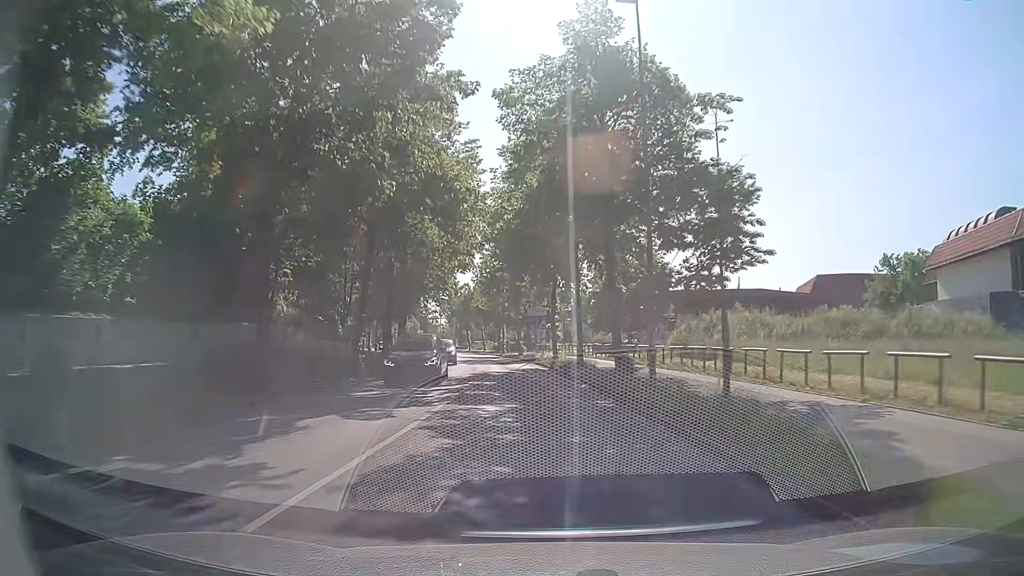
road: tertiary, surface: asphalt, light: Day
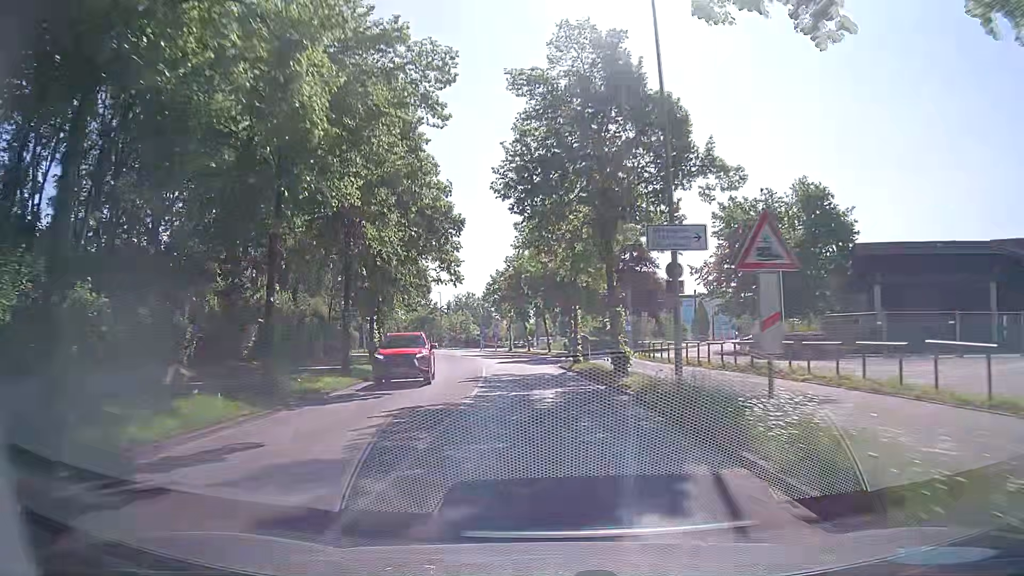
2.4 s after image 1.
(-1.8, +34.4) m; -7°
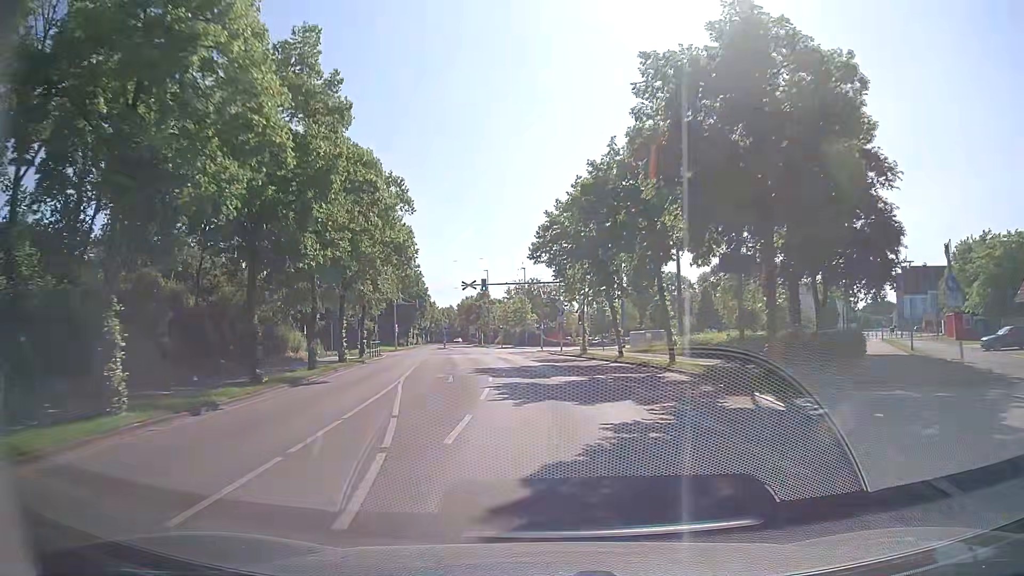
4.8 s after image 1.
(-1.7, +34.5) m; -6°
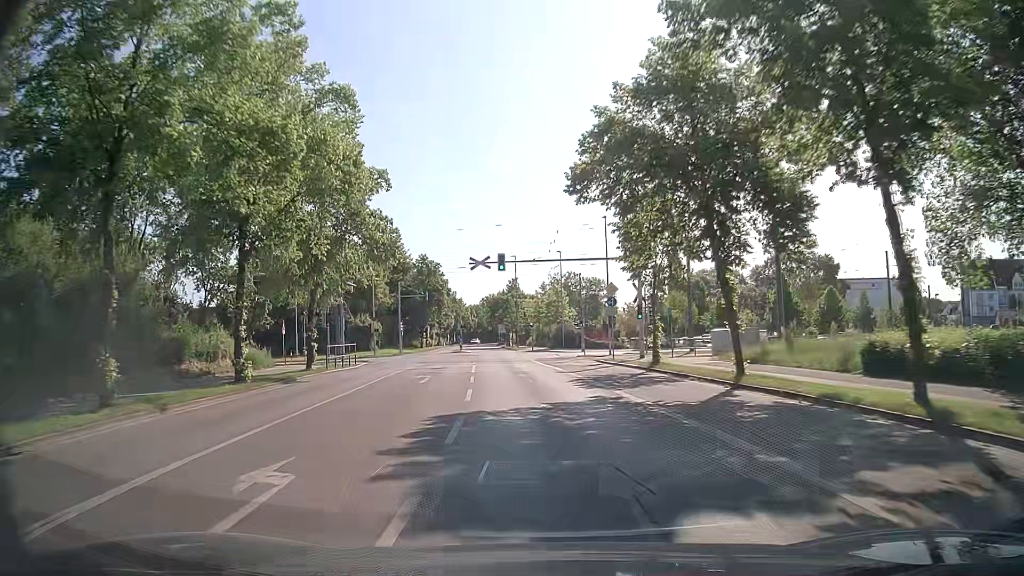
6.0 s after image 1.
(-0.5, +17.6) m; -3°
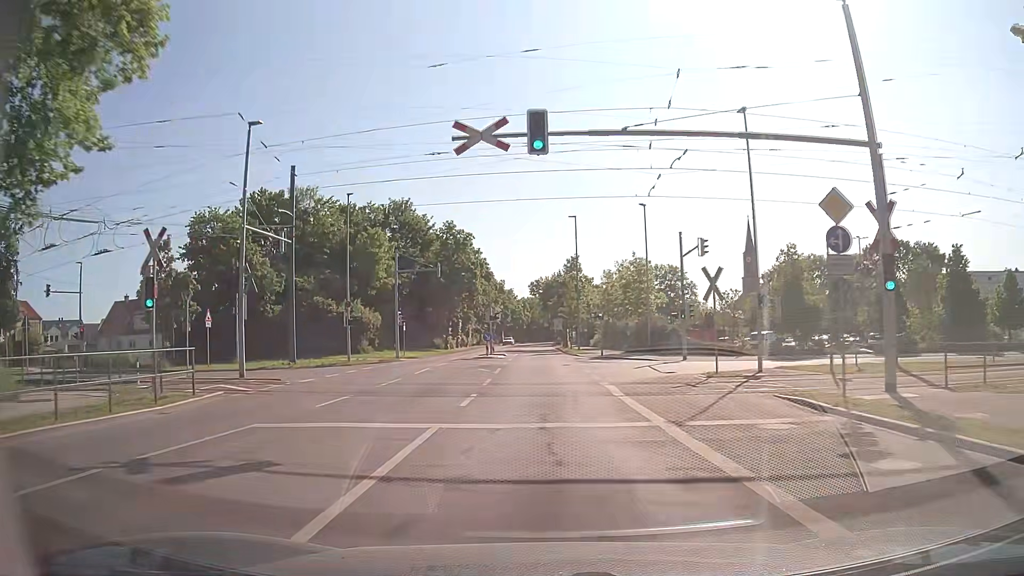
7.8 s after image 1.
(-1.0, +25.2) m; -5°
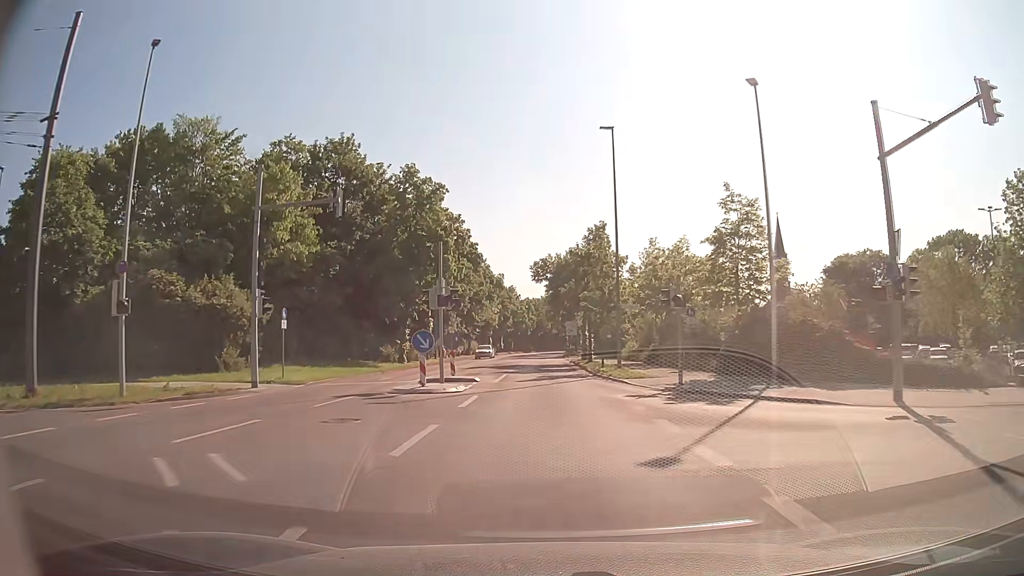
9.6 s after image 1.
(-0.2, +24.7) m; -1°
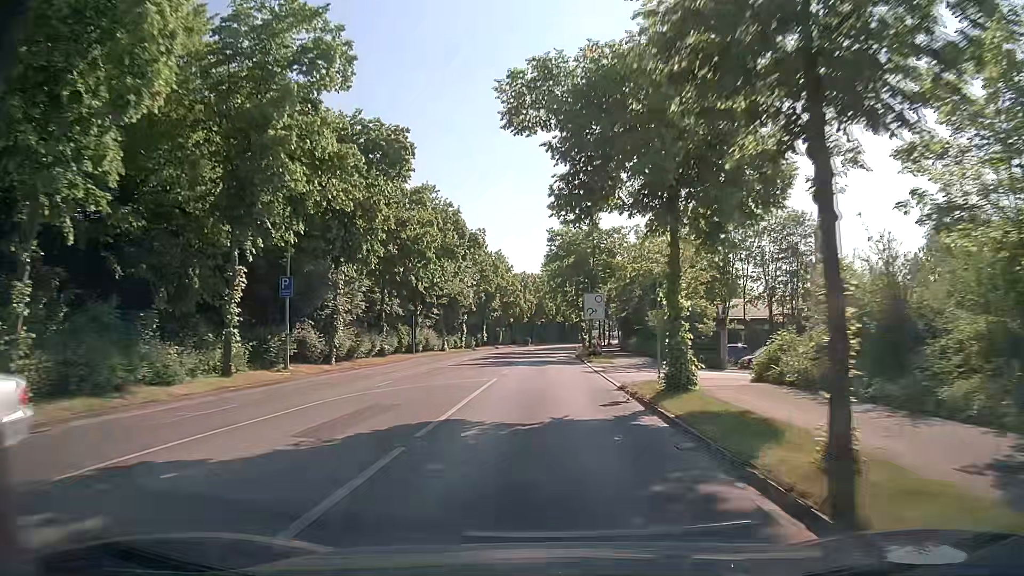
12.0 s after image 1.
(+0.1, +34.7) m; 0°
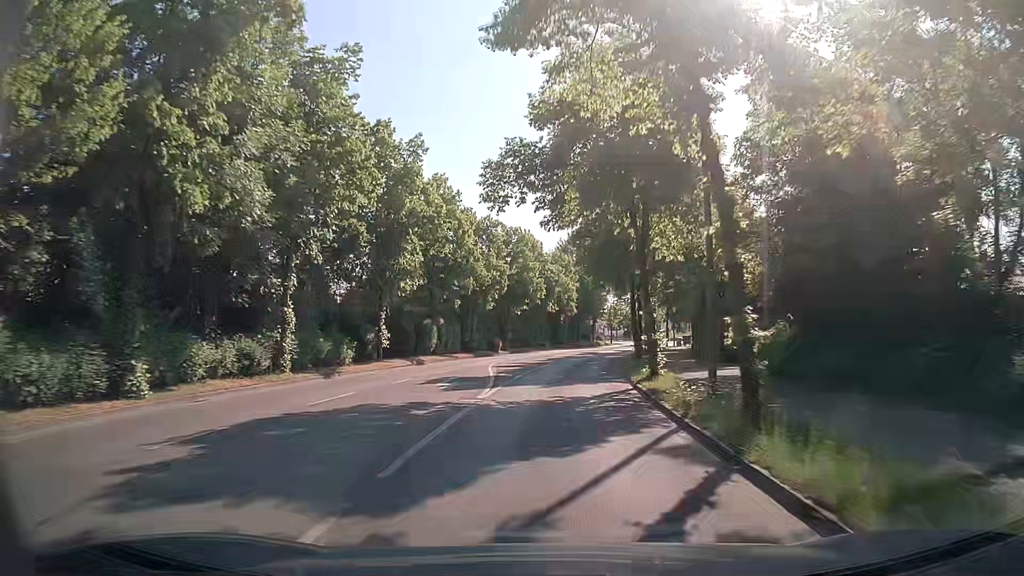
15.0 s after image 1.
(+0.1, +44.2) m; +1°
(0, +10) (+1, +20) (+1, +30) (+3, +40) (+4, +50) (+6, +60) (+9, +69) (+12, +79) (+15, +88) (+18, +98) m
